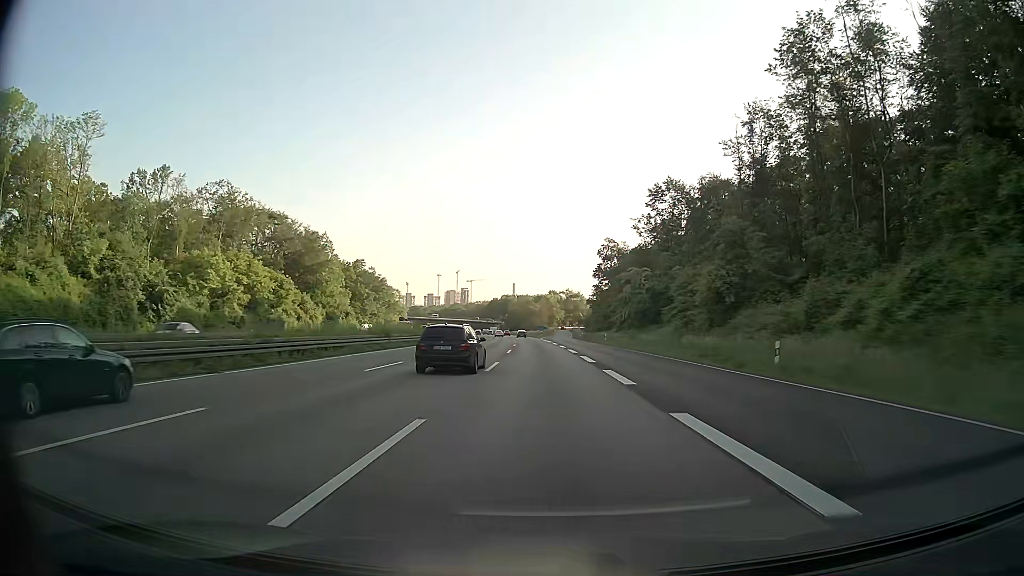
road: motorway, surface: asphalt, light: Day
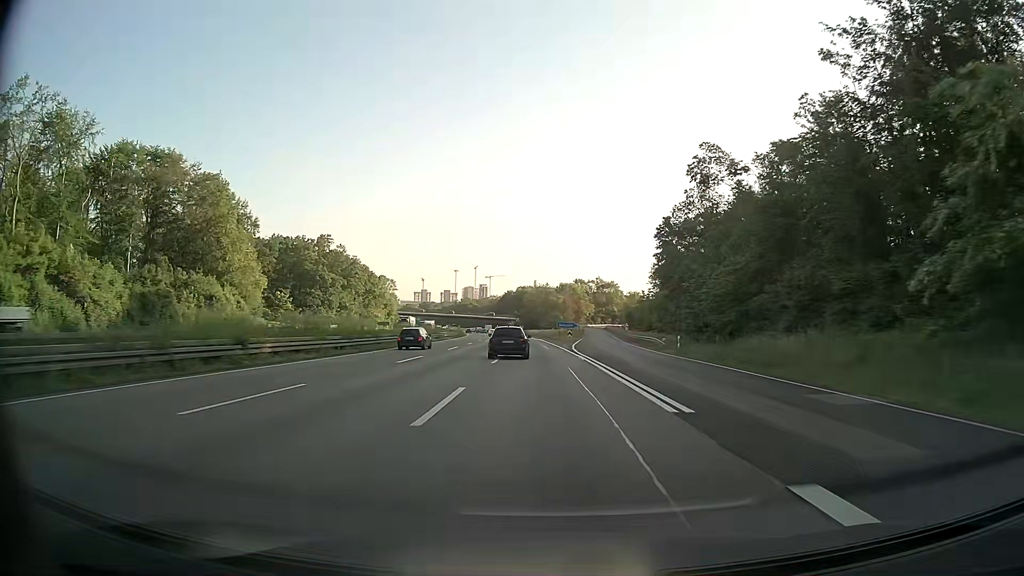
(-1.1, +65.3) m; -2°
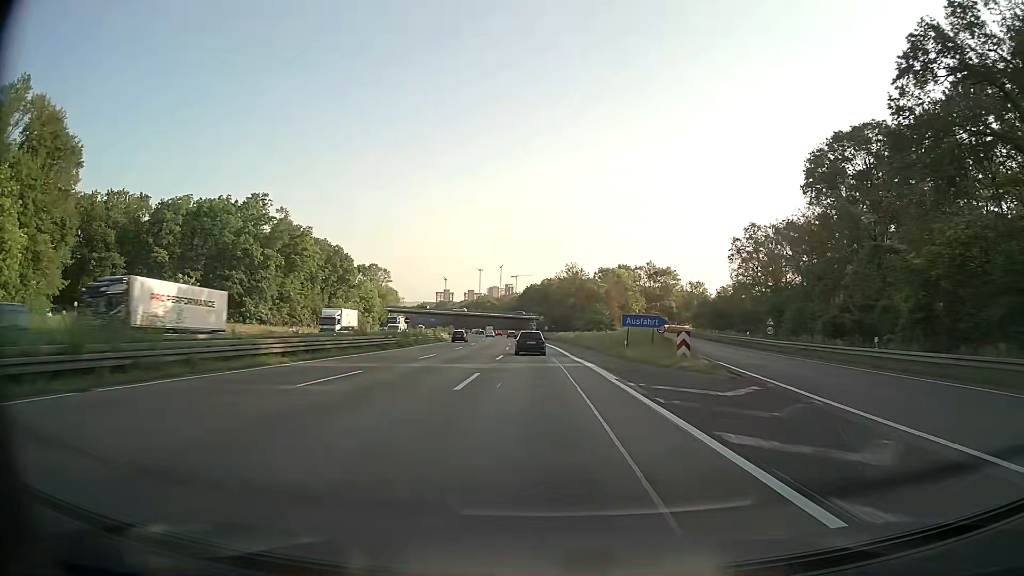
(-1.3, +64.5) m; -3°
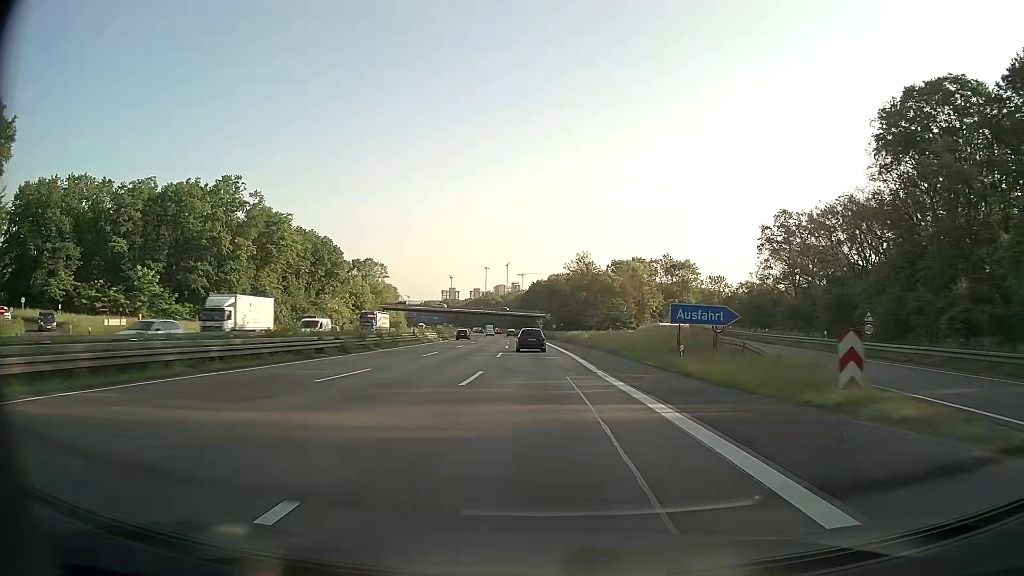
(0.0, +16.2) m; -1°
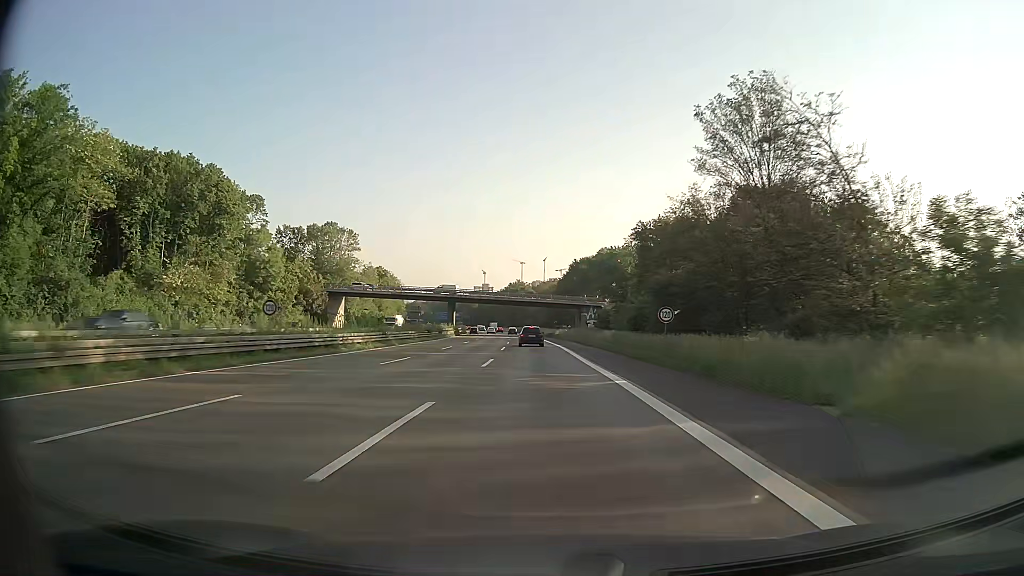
(-2.2, +81.3) m; -3°
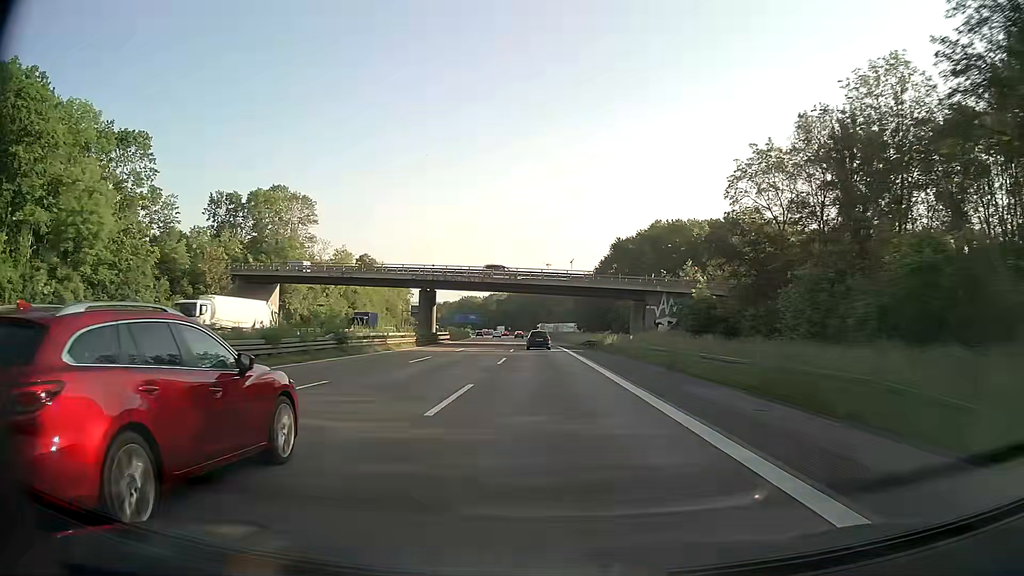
(-0.9, +48.5) m; -2°
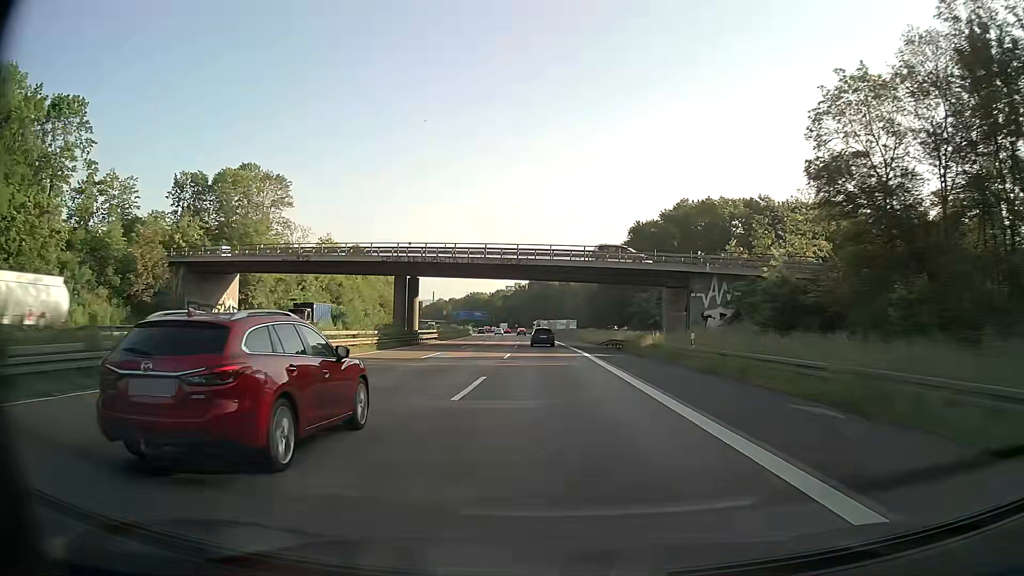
(-0.1, +16.1) m; -1°
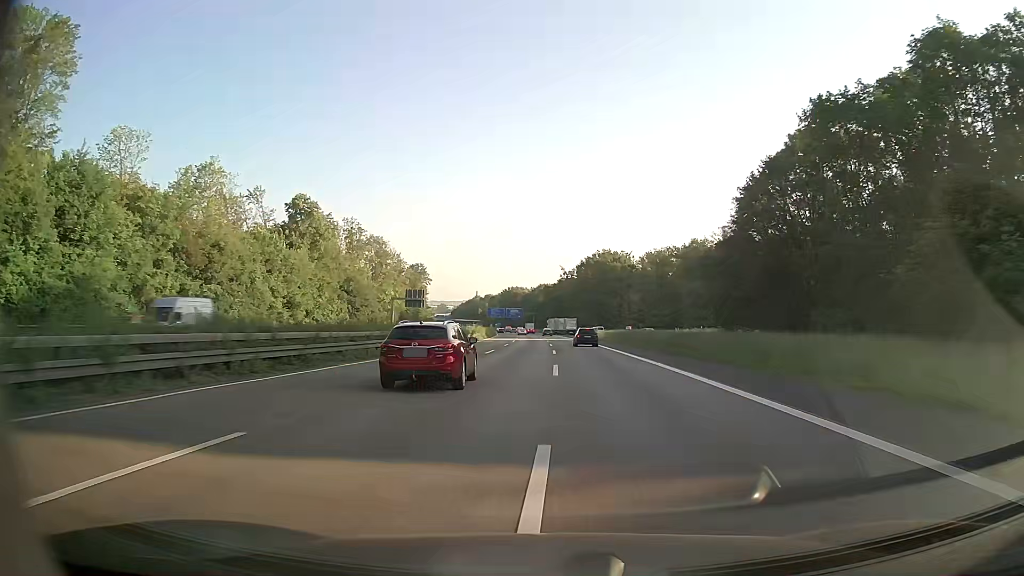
(-2.1, +64.0) m; -3°
(0, +10) (0, +20) (0, +30) (-1, +40) (-1, +50) (-1, +60) (-2, +70) (-2, +80) (-2, +90) (-3, +100) m
